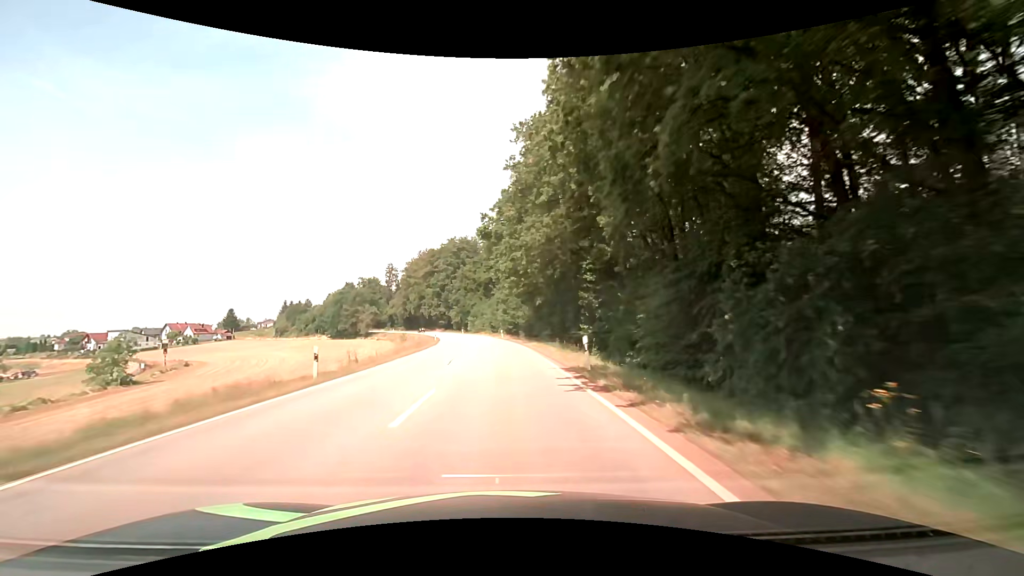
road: secondary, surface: asphalt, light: Day
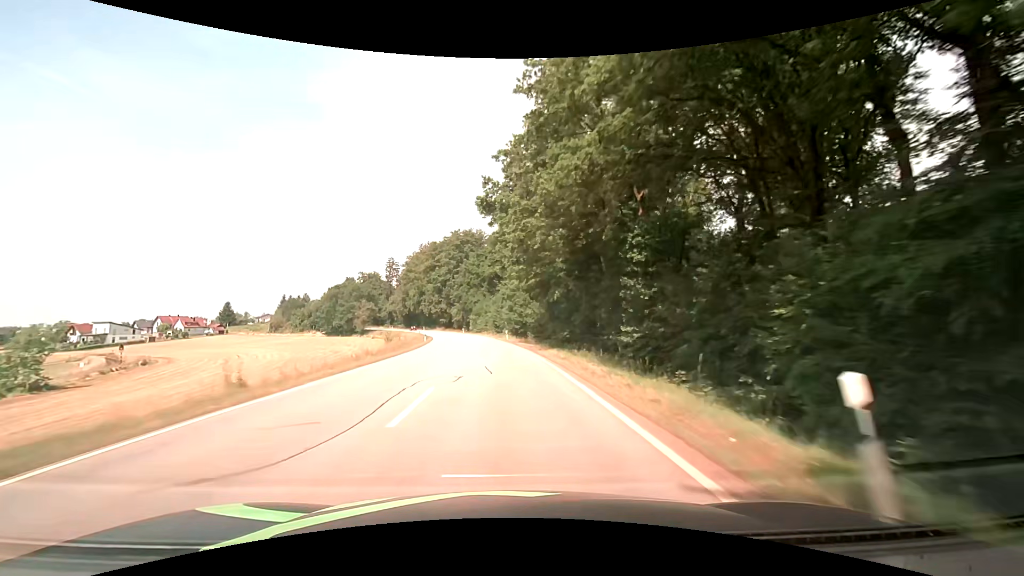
(0.0, +12.1) m; 0°
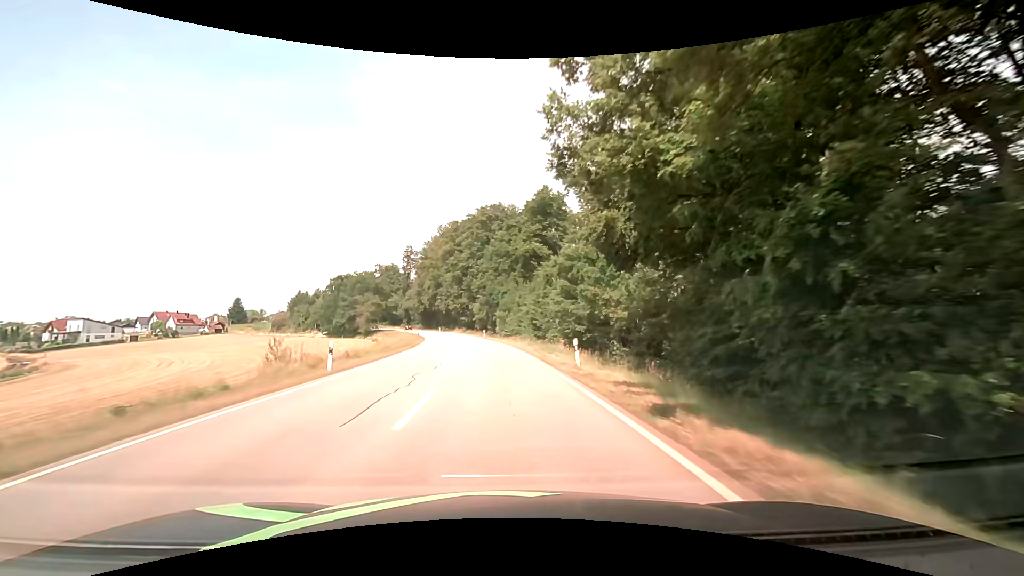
(-1.3, +36.0) m; -4°
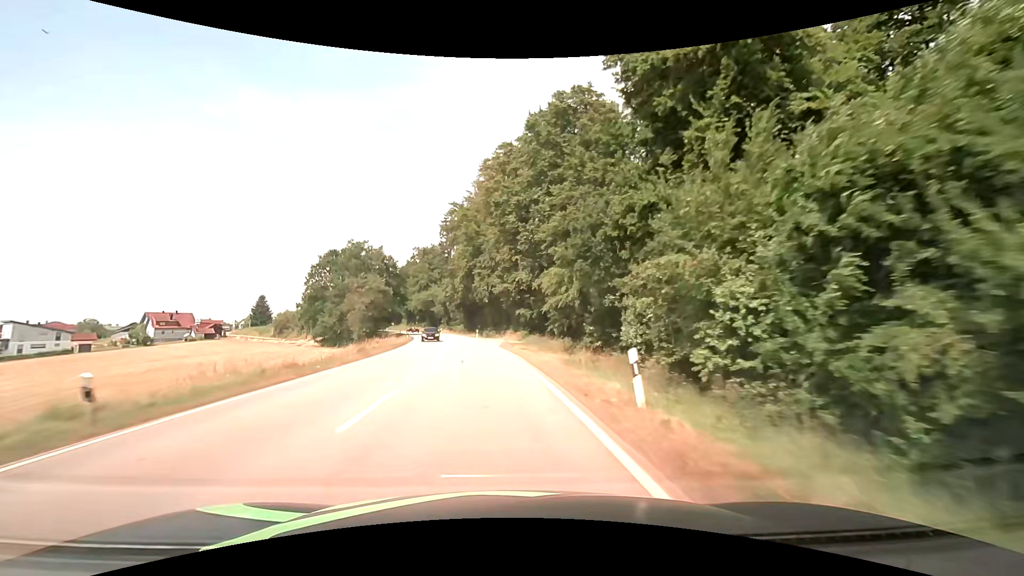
(-3.7, +59.9) m; -7°
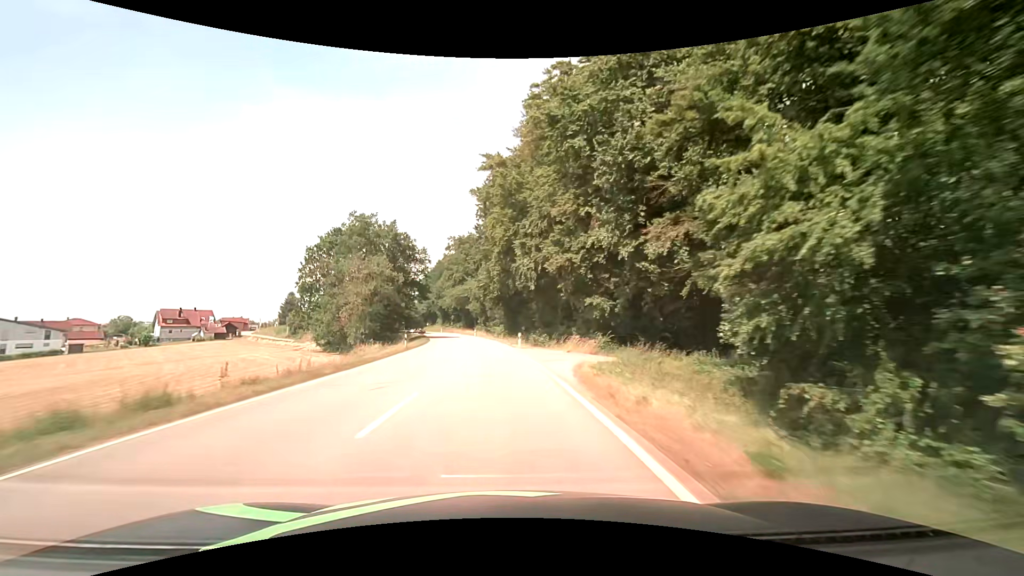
(-1.3, +24.2) m; -5°
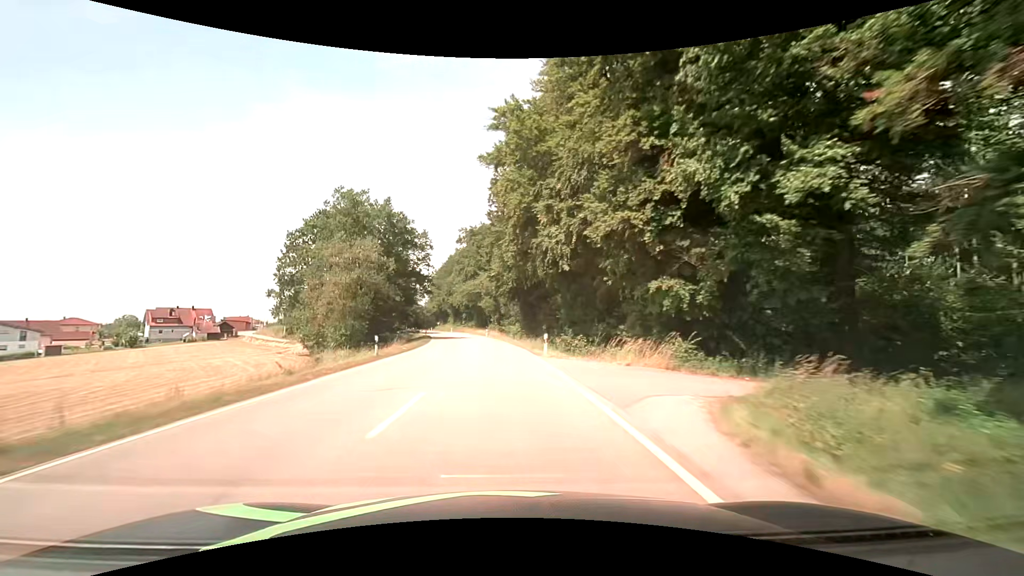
(-0.2, +12.2) m; -2°
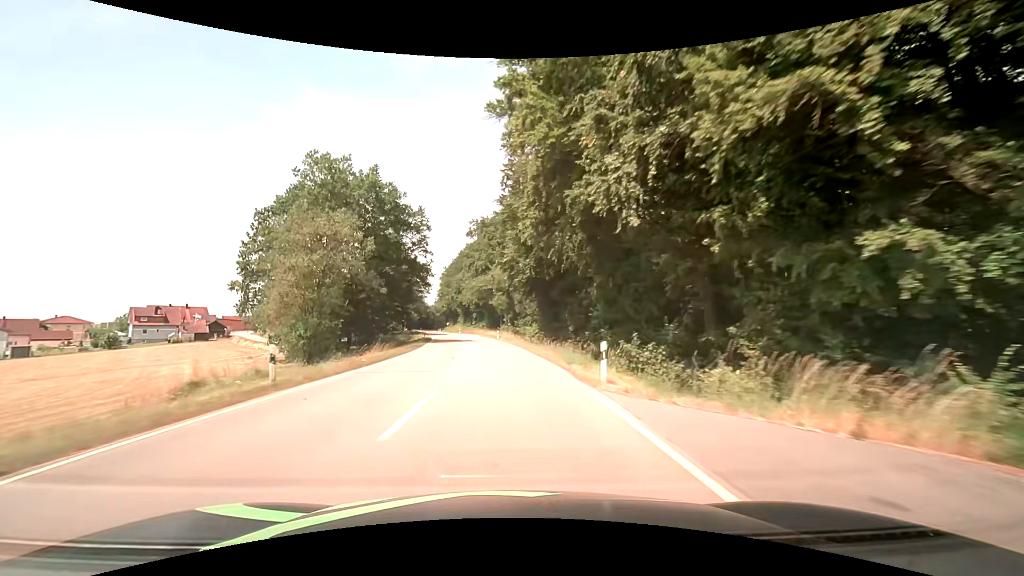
(-0.2, +12.1) m; -2°
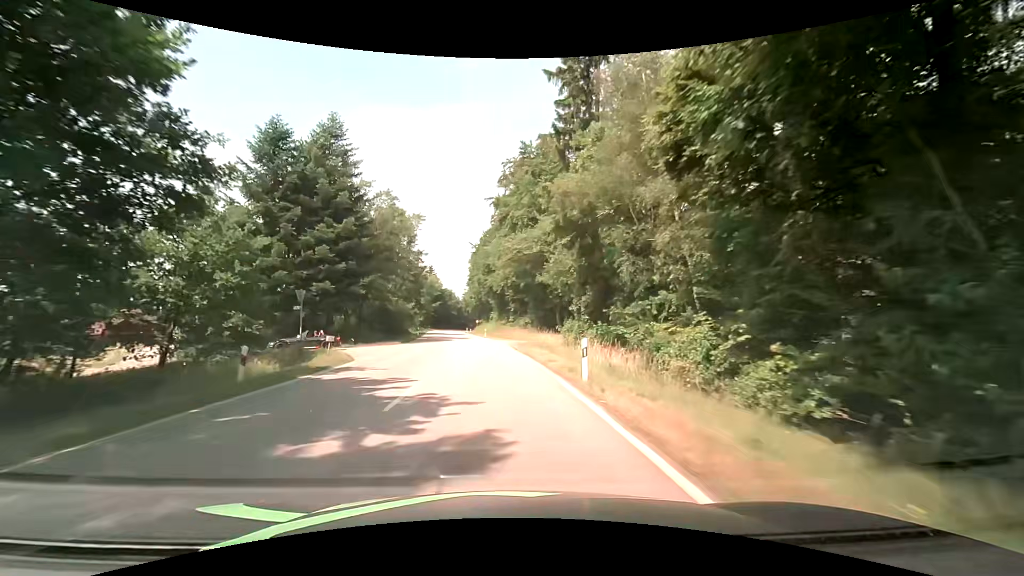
(-1.7, +45.6) m; -5°
(0, +10) (-1, +20) (-1, +30) (-2, +40) (-4, +50) (-5, +60) (-6, +70) (-8, +80) (-9, +89) (-10, +99) m
